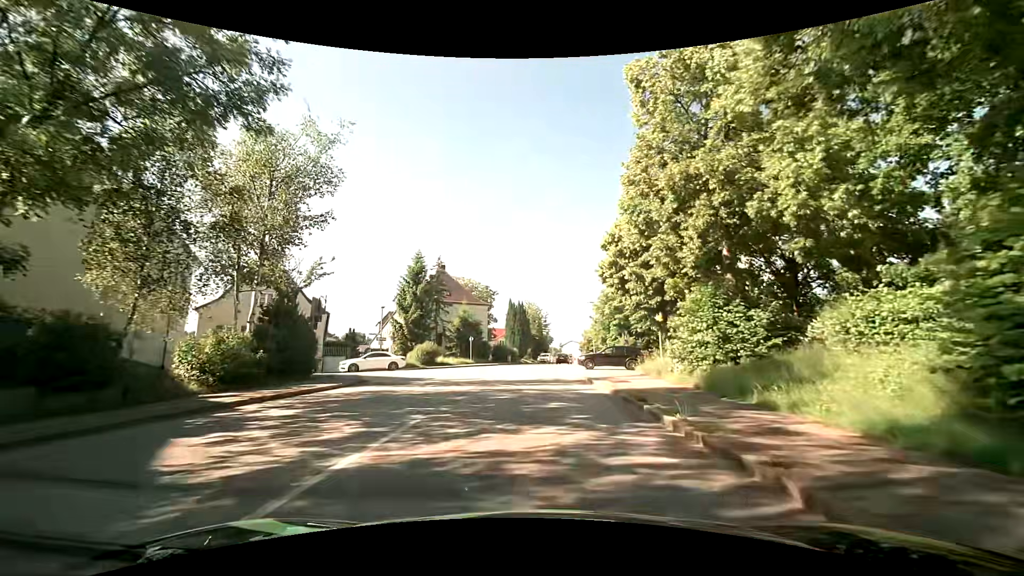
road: tertiary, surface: asphalt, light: Day
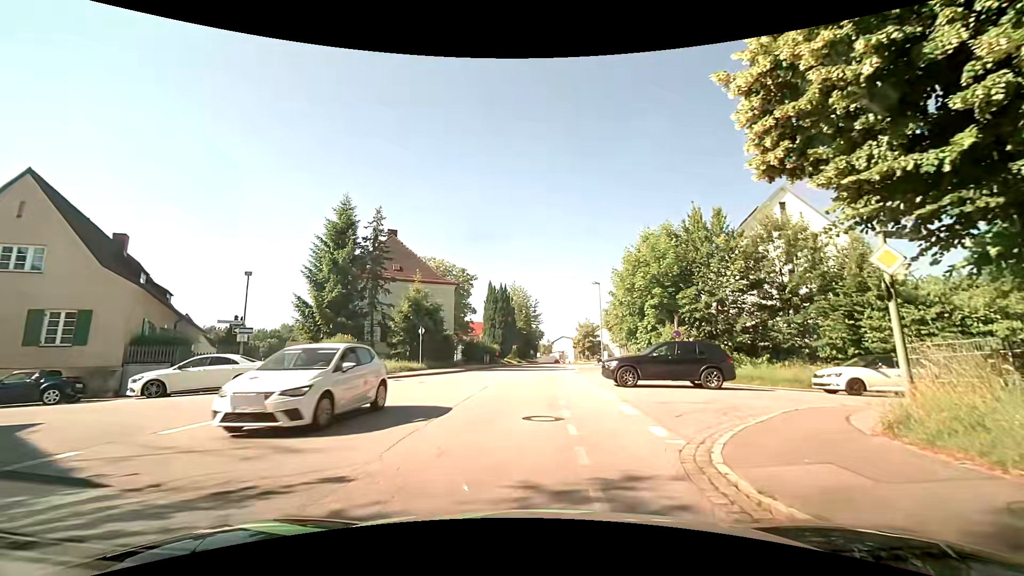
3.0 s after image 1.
(-0.3, +17.2) m; +1°
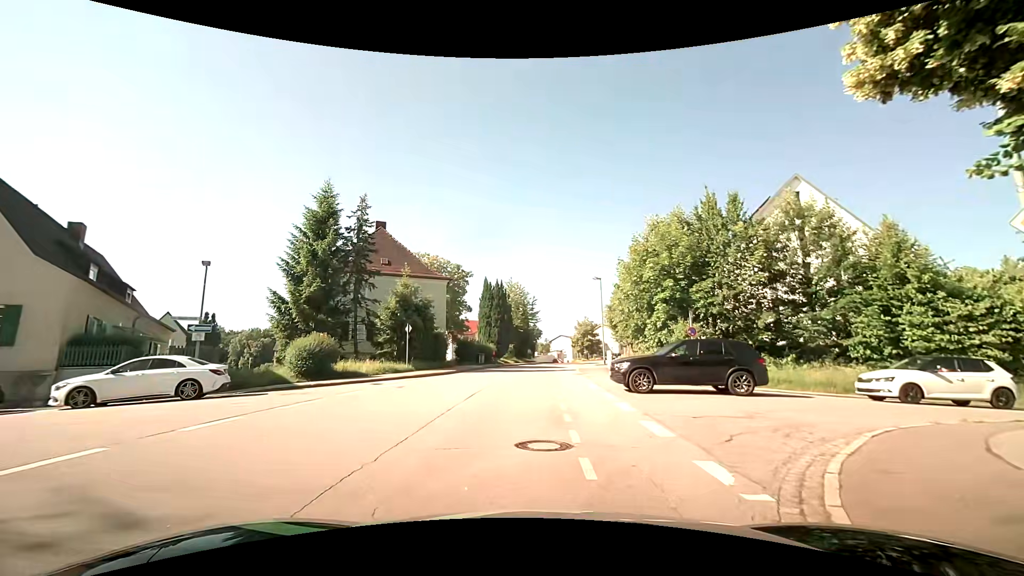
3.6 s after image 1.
(0.0, +2.7) m; 0°
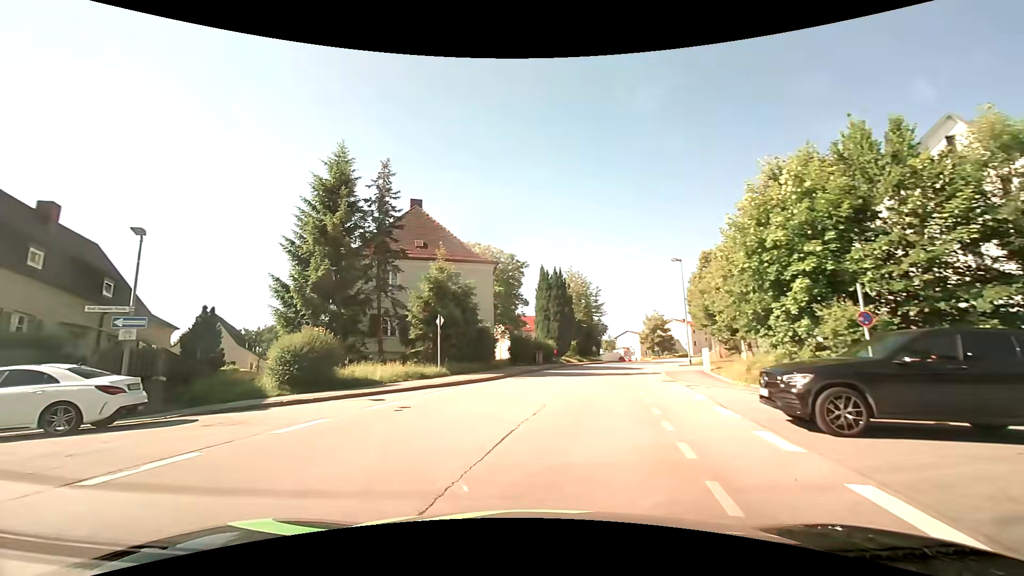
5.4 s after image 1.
(-0.2, +6.9) m; -9°
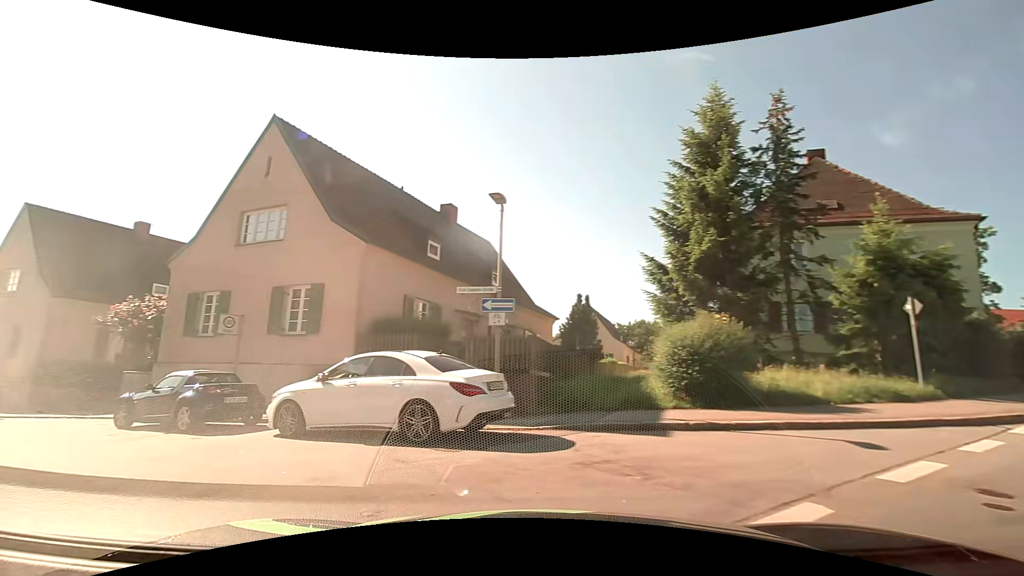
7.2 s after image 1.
(-1.6, +5.4) m; -39°
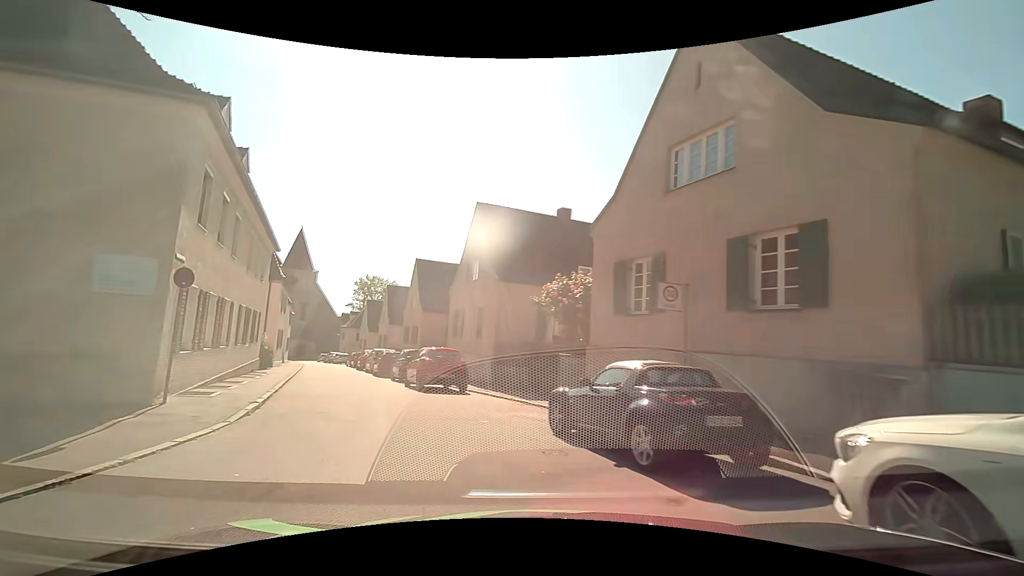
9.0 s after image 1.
(-2.4, +5.4) m; -44°
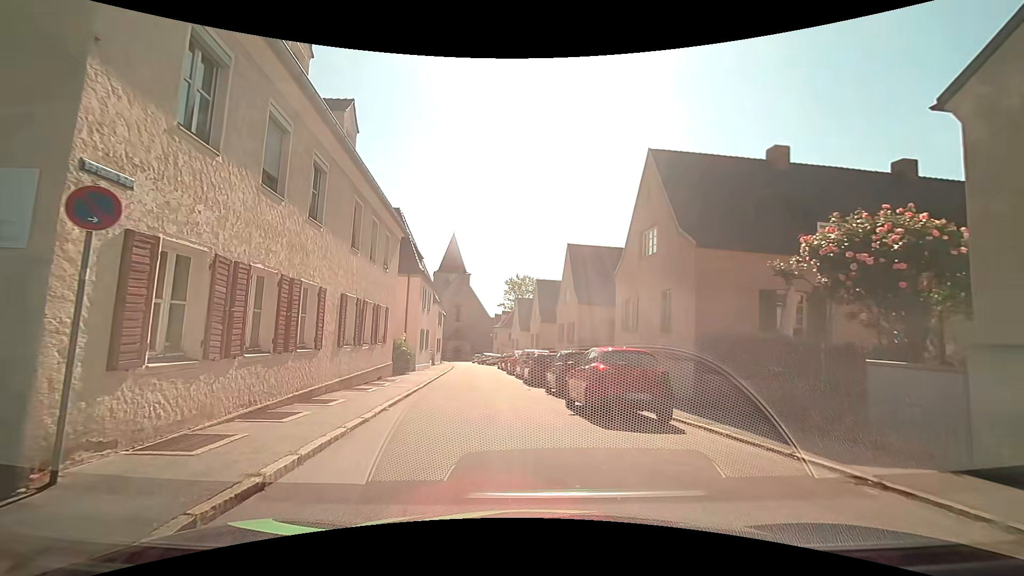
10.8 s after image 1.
(-1.2, +6.6) m; -18°
